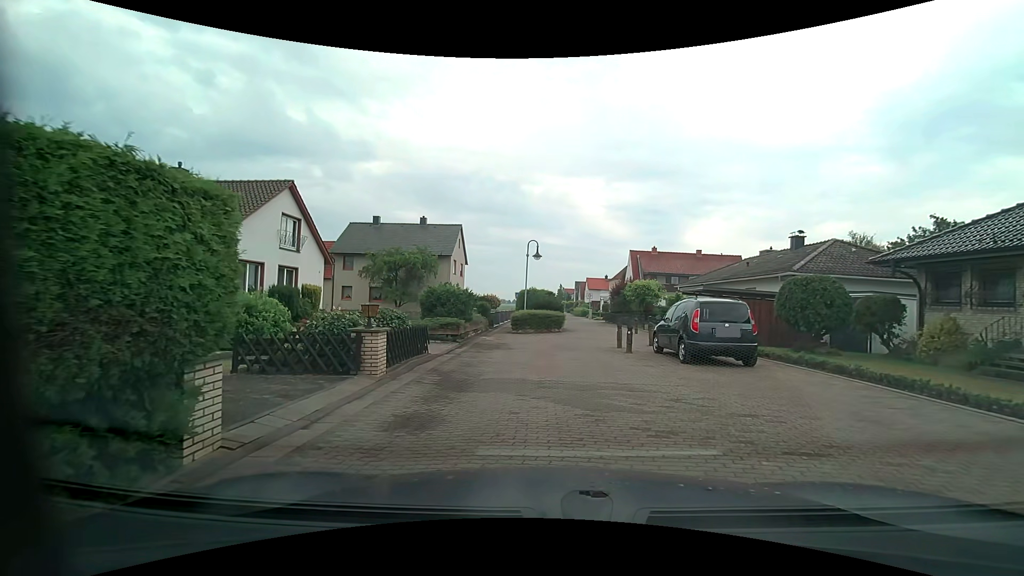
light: Day
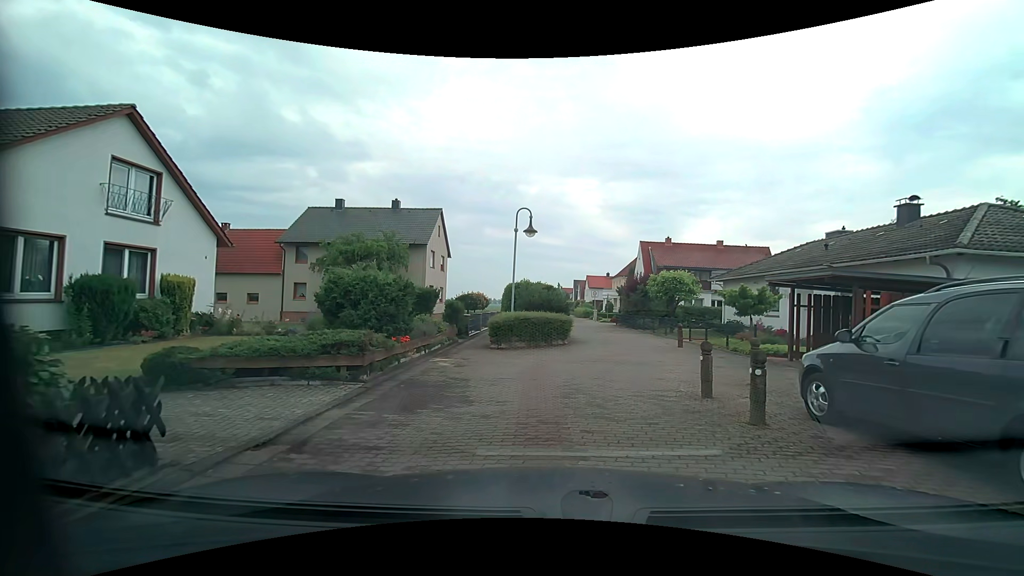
(-0.1, +8.9) m; 0°
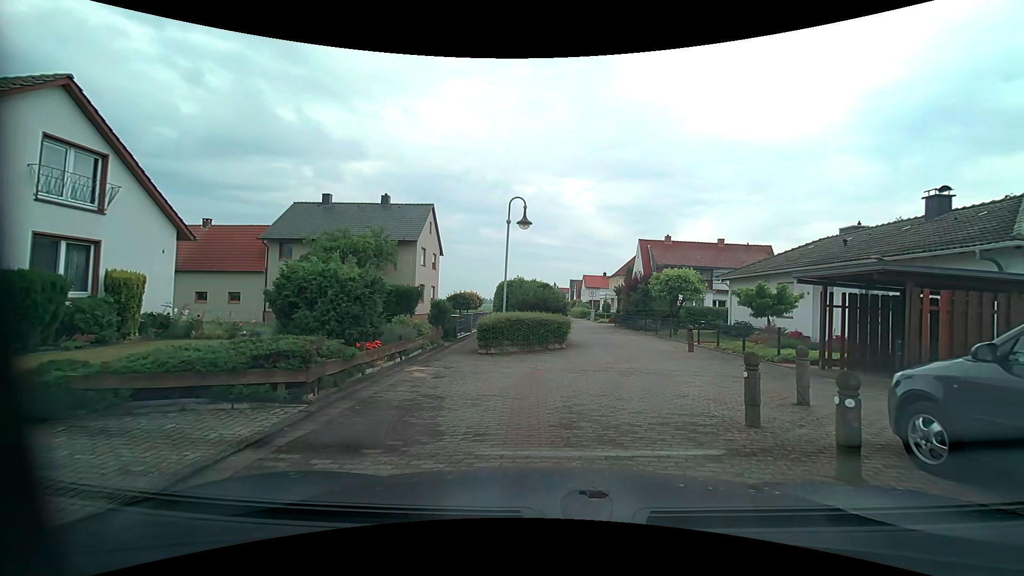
(0.0, +1.8) m; +1°
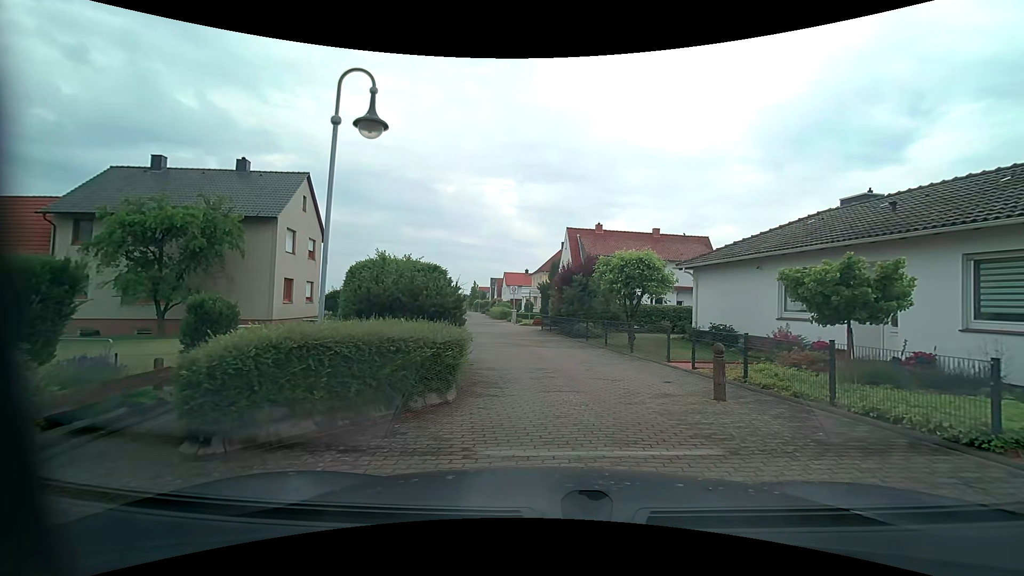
(+0.5, +8.7) m; +8°
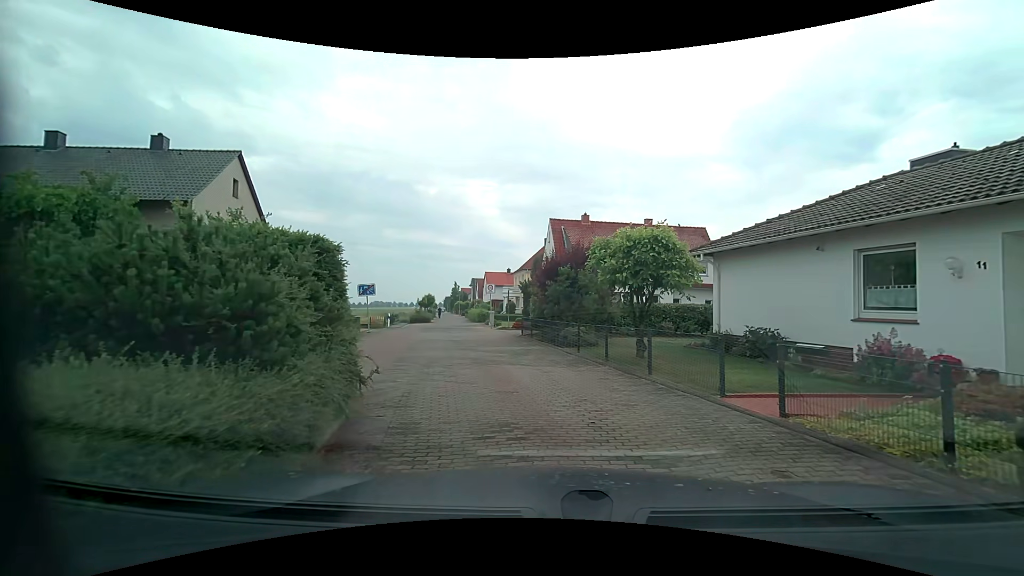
(+0.2, +5.1) m; +2°
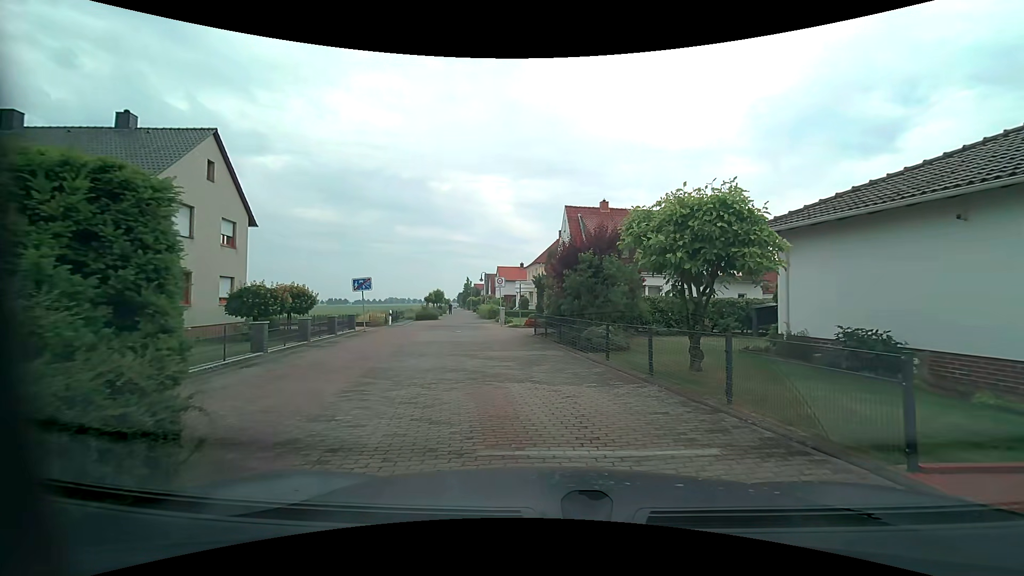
(0.0, +3.4) m; -2°
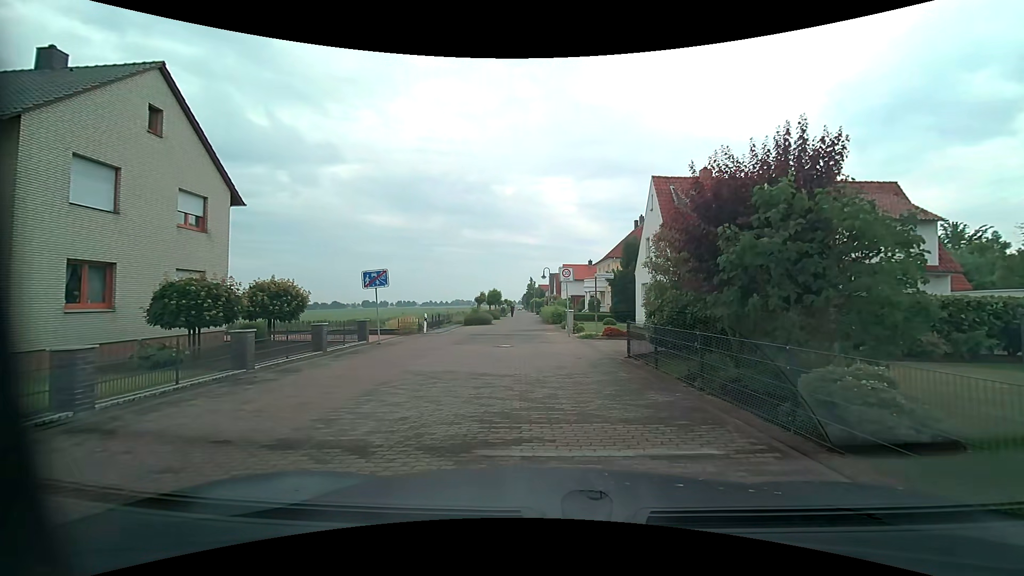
(-0.4, +8.6) m; -8°
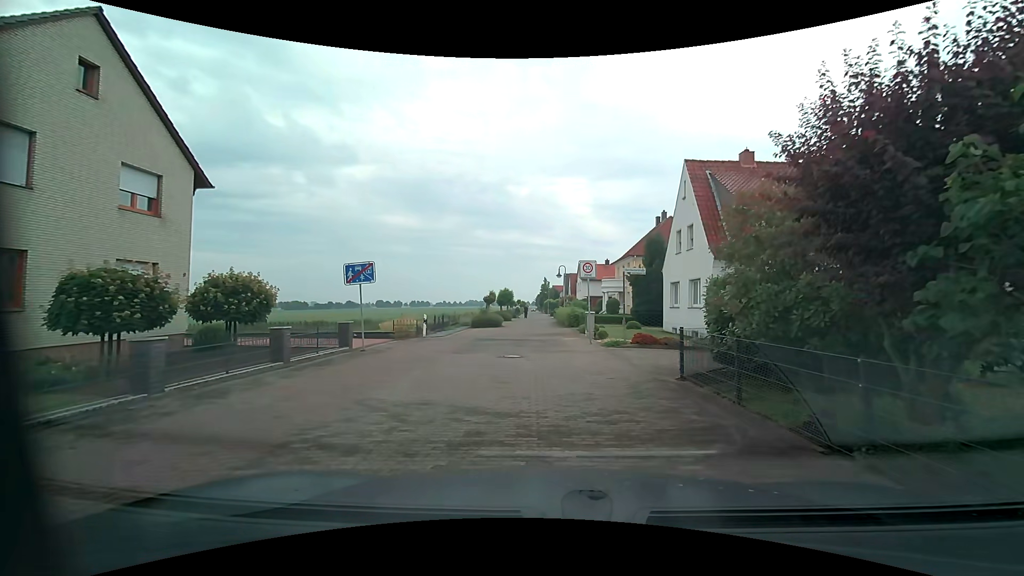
(0.0, +3.5) m; -1°
